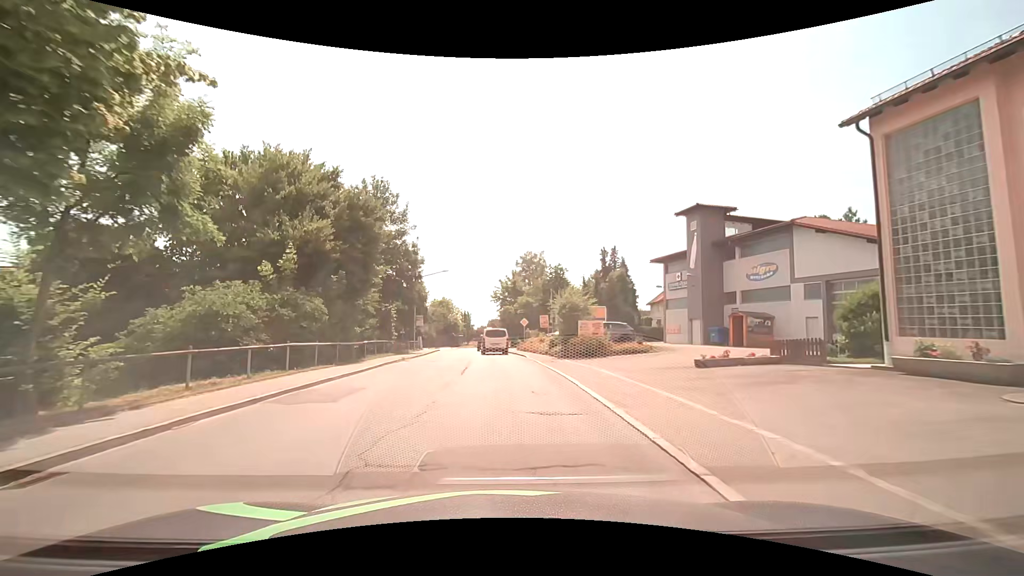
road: secondary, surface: asphalt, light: Day
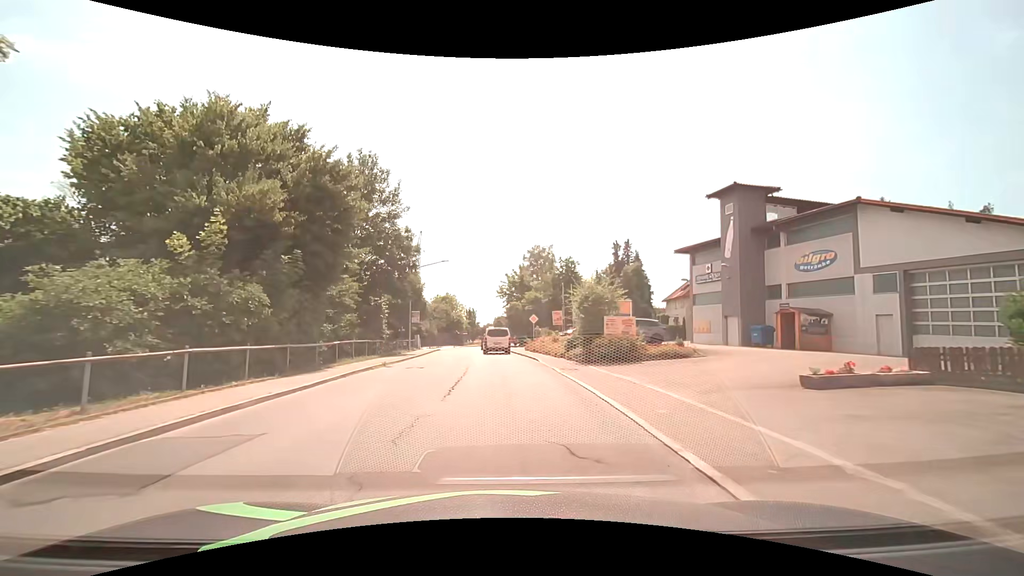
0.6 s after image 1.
(-0.1, +5.3) m; -1°
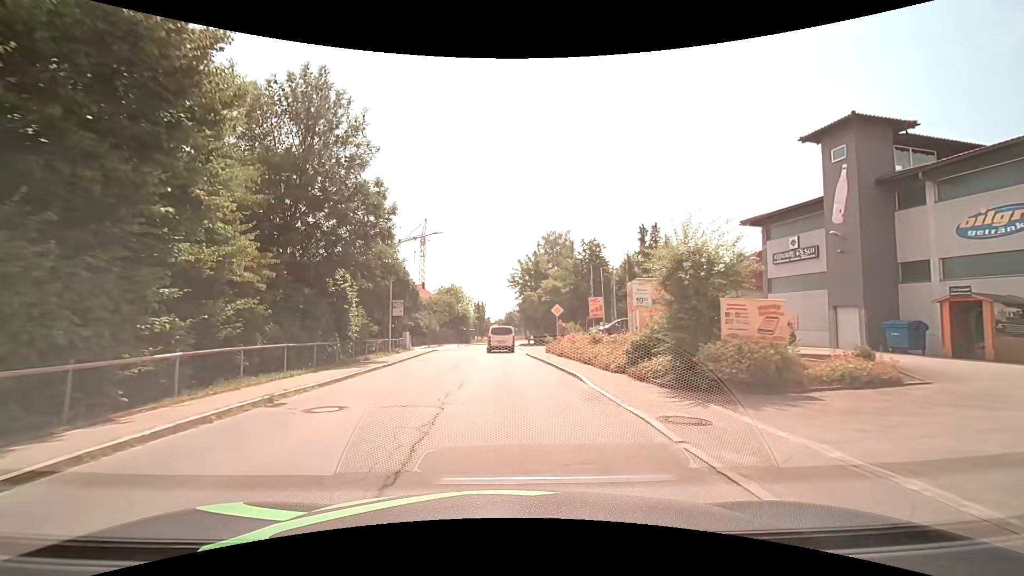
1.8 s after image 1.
(-0.1, +10.6) m; -1°
(0, +10) (0, +20) (-1, +30) (-1, +40) (-1, +50) (-1, +60) (0, +70) (+2, +80) (+4, +90) (+5, +100) m
